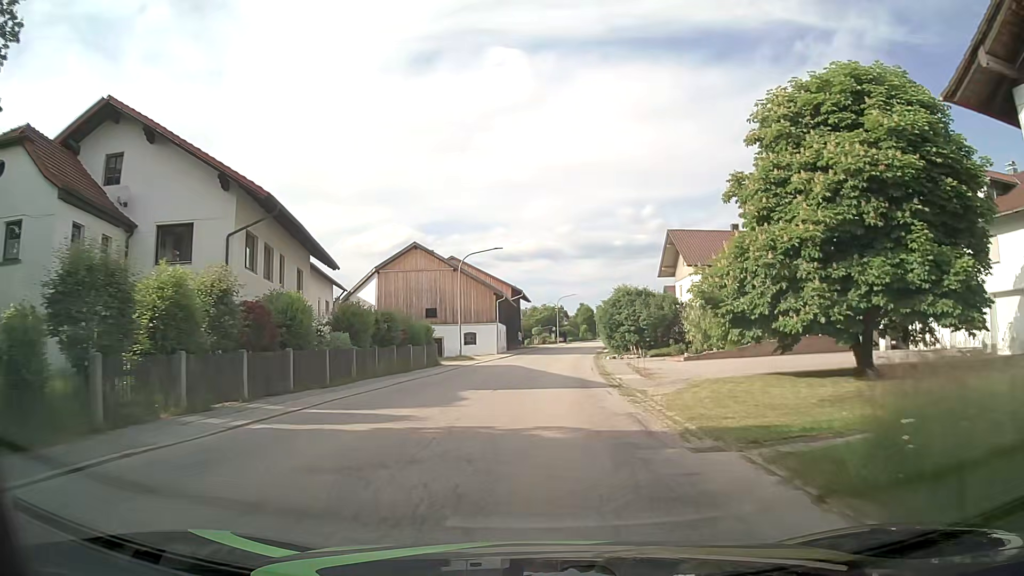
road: tertiary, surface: asphalt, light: Day
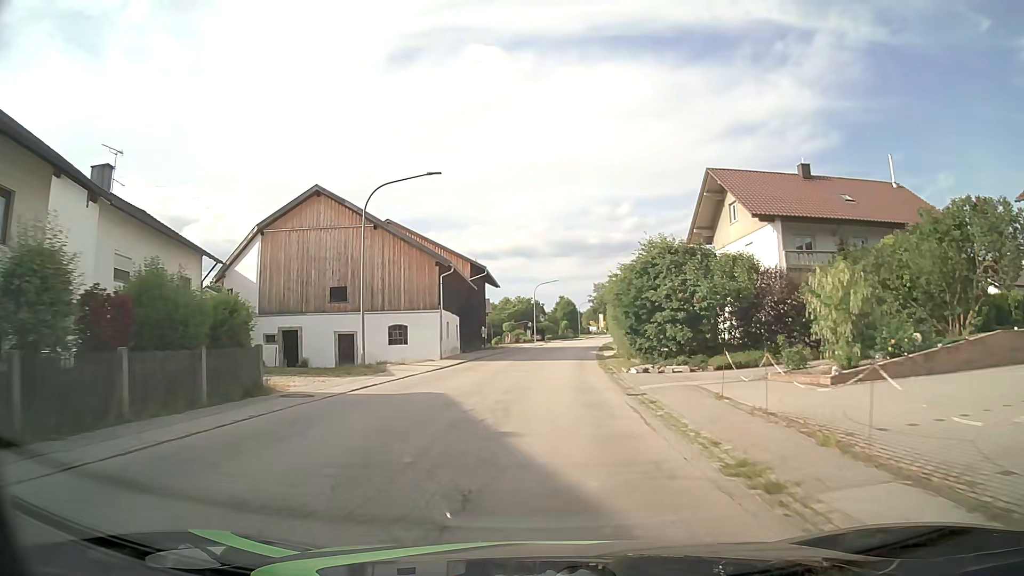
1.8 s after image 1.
(+0.4, +20.8) m; +2°
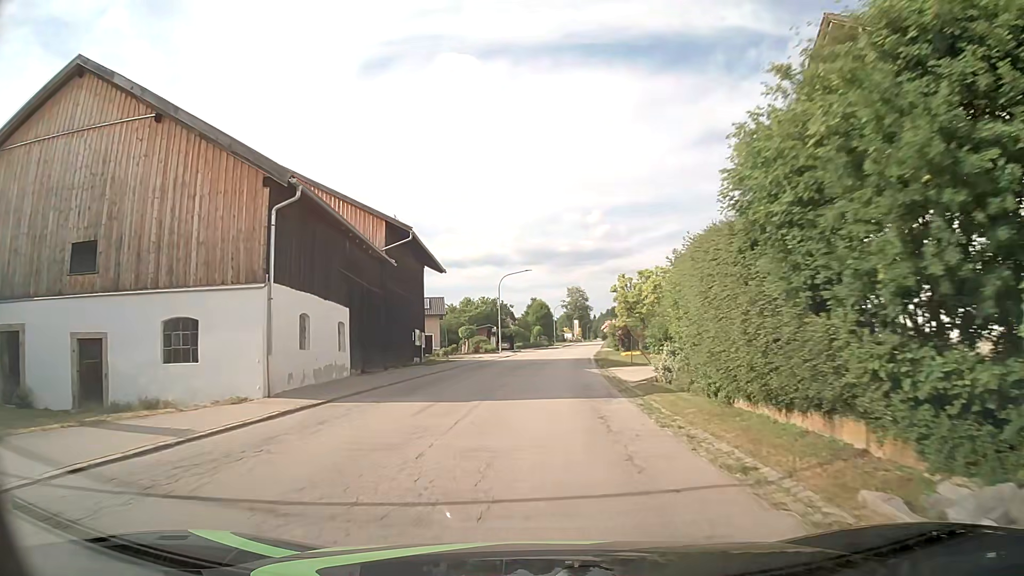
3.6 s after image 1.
(+0.3, +20.2) m; +2°
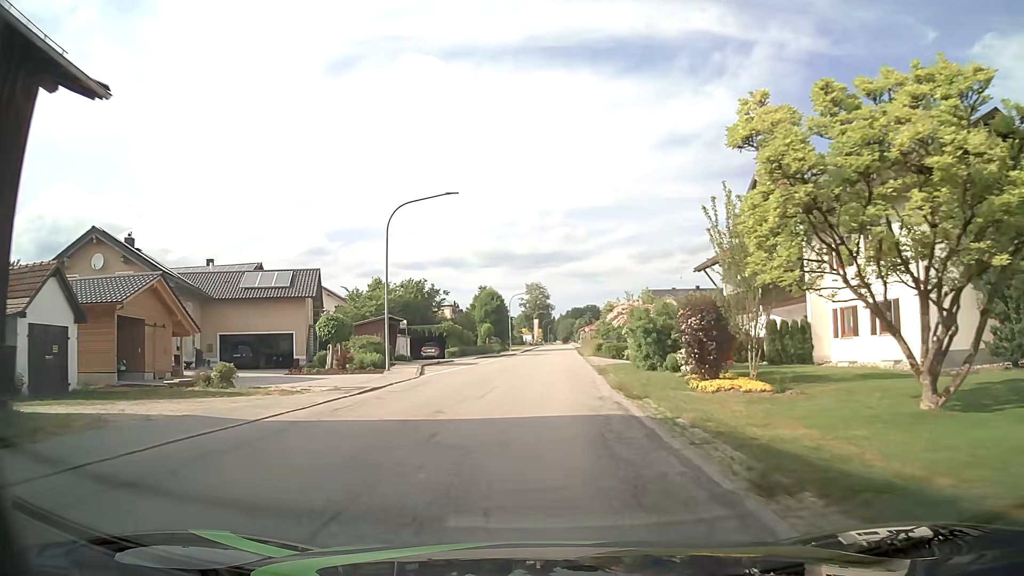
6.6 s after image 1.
(+1.2, +33.0) m; +4°
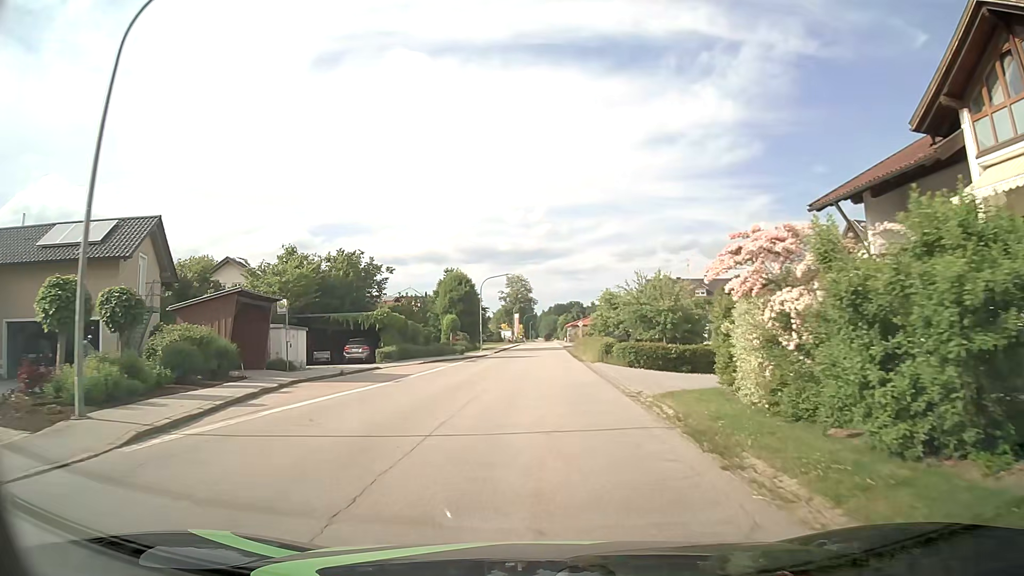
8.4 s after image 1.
(+0.2, +19.1) m; +2°
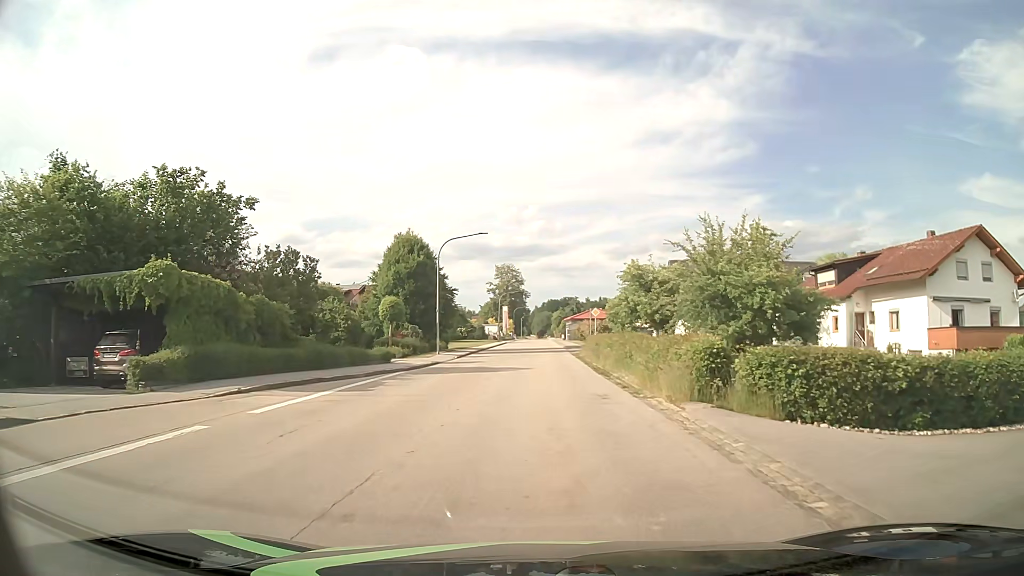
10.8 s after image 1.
(+0.2, +23.7) m; 0°
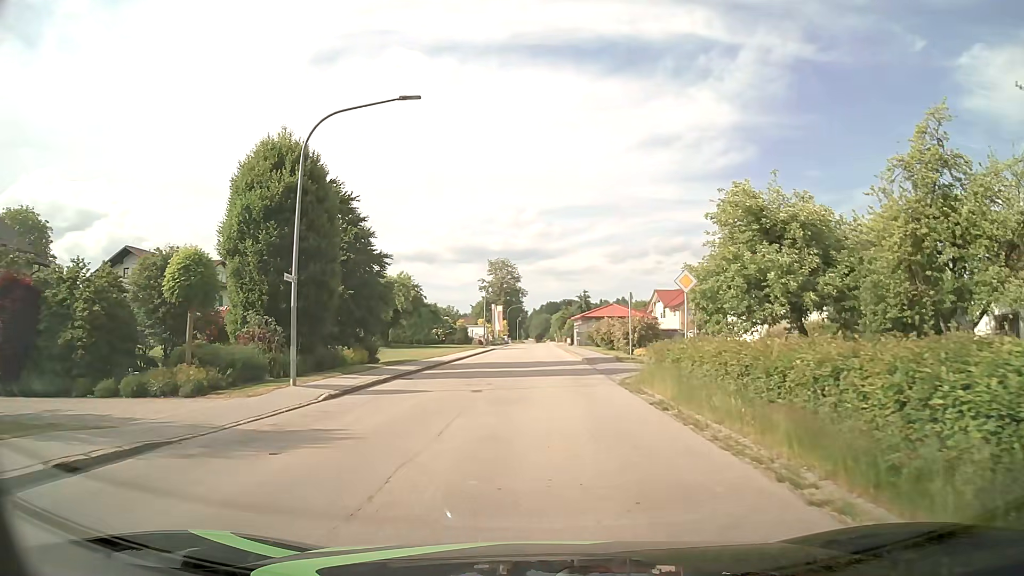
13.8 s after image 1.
(+0.2, +24.5) m; +1°
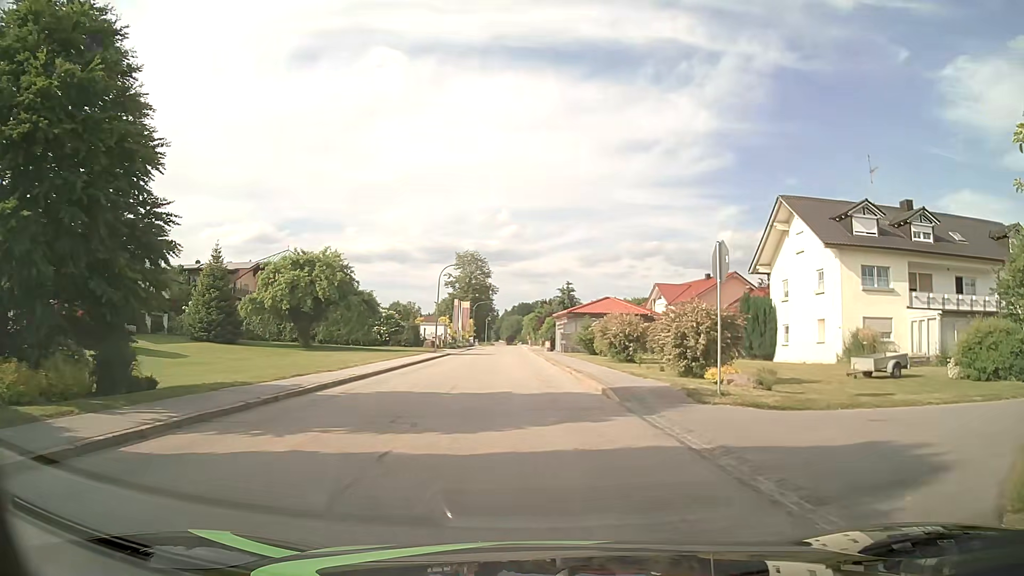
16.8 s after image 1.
(0.0, +18.3) m; +2°
